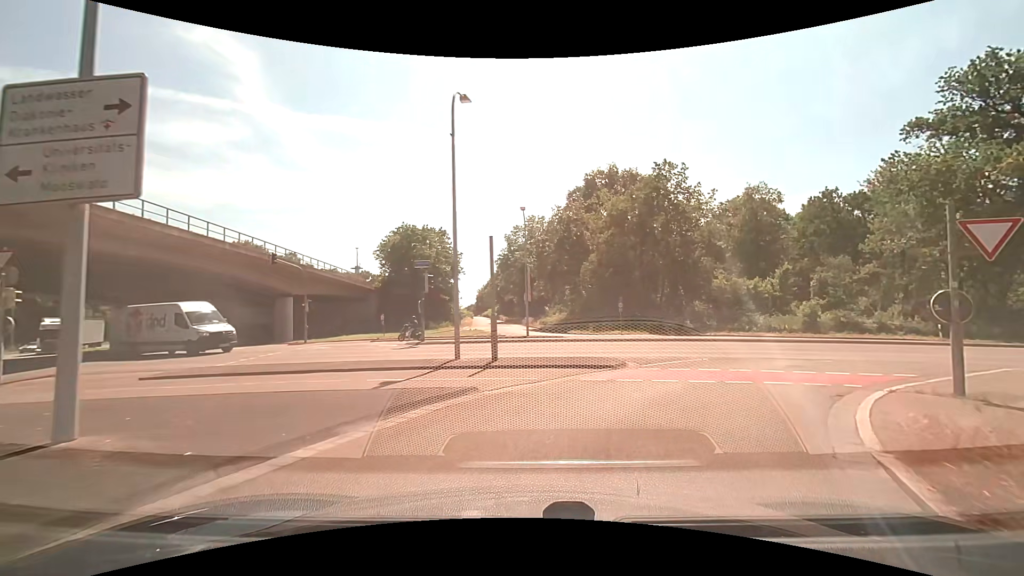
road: secondary_link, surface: asphalt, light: Day
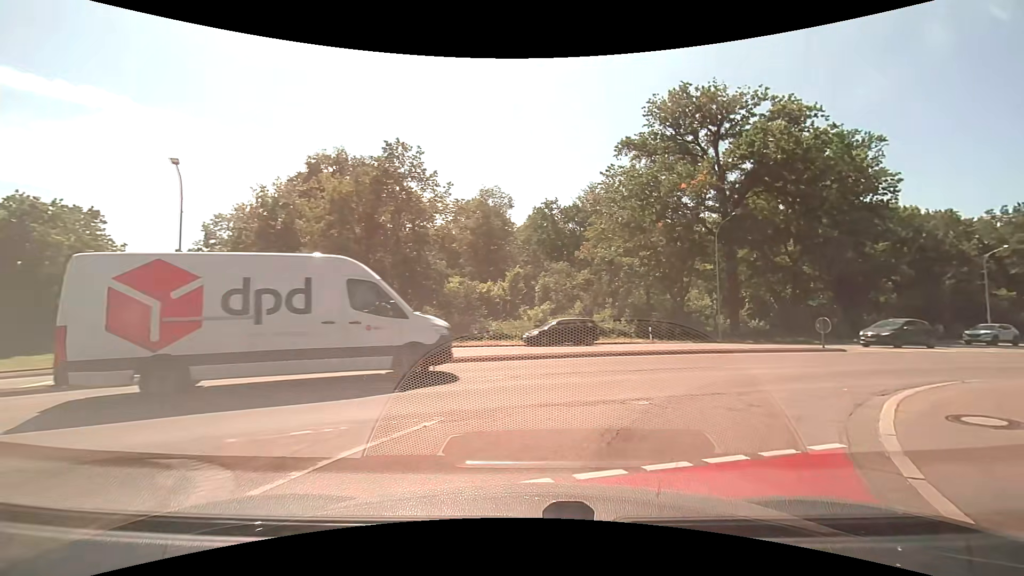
(+2.1, +8.8) m; +30°
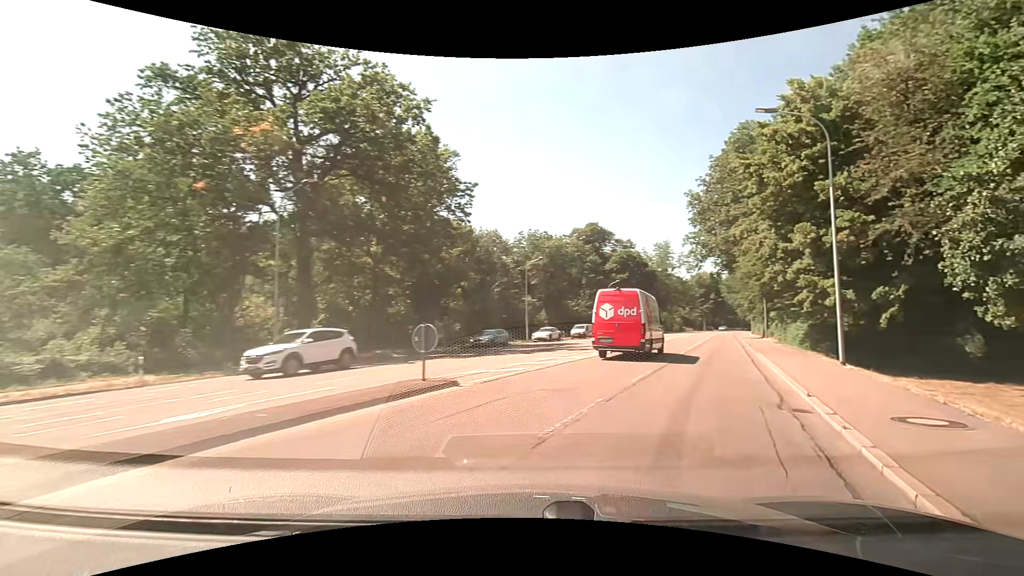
(+4.3, +11.9) m; +45°
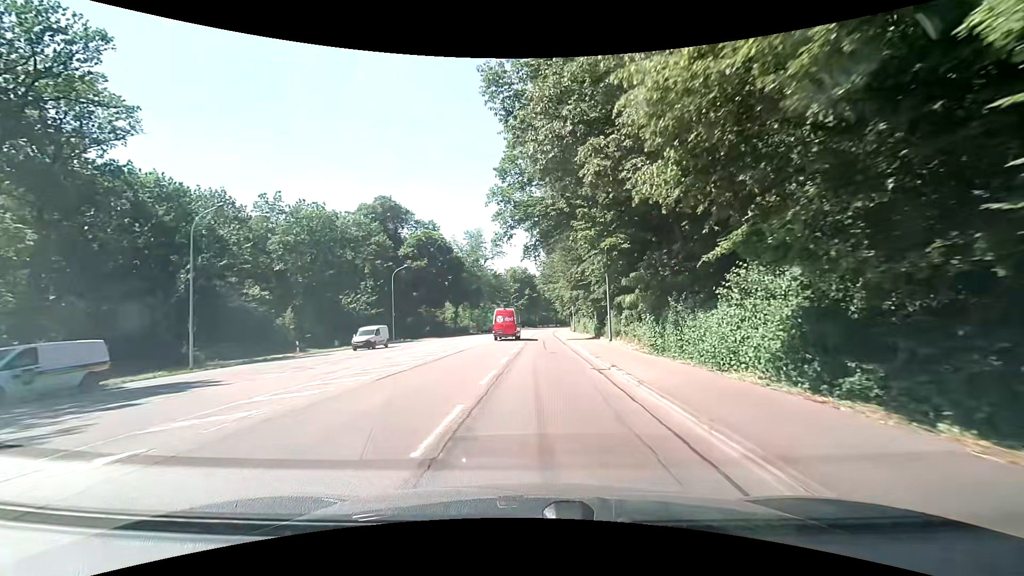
(+7.3, +24.0) m; +19°
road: secondary
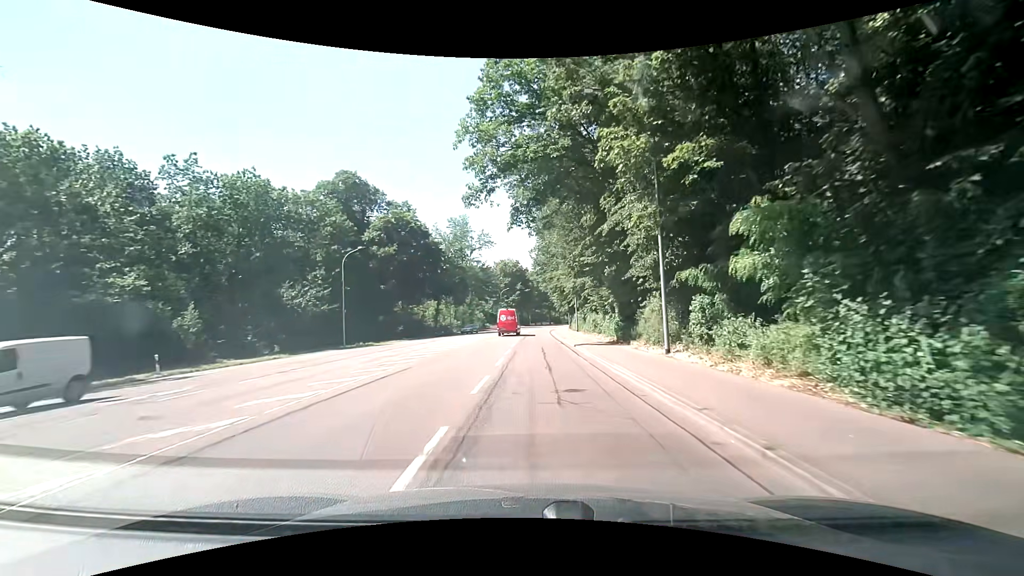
(0.0, +14.0) m; +2°
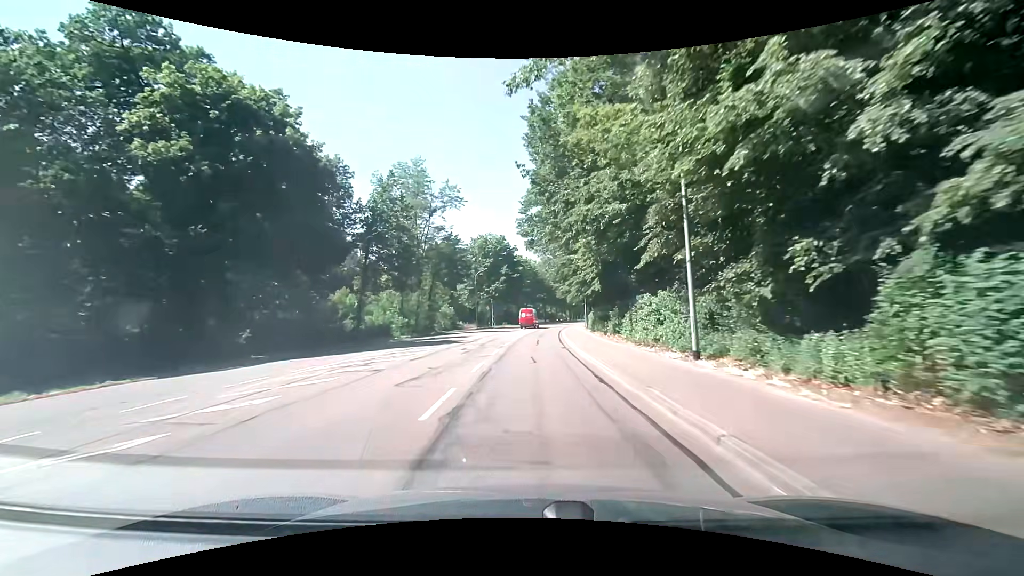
(-0.5, +39.0) m; 0°
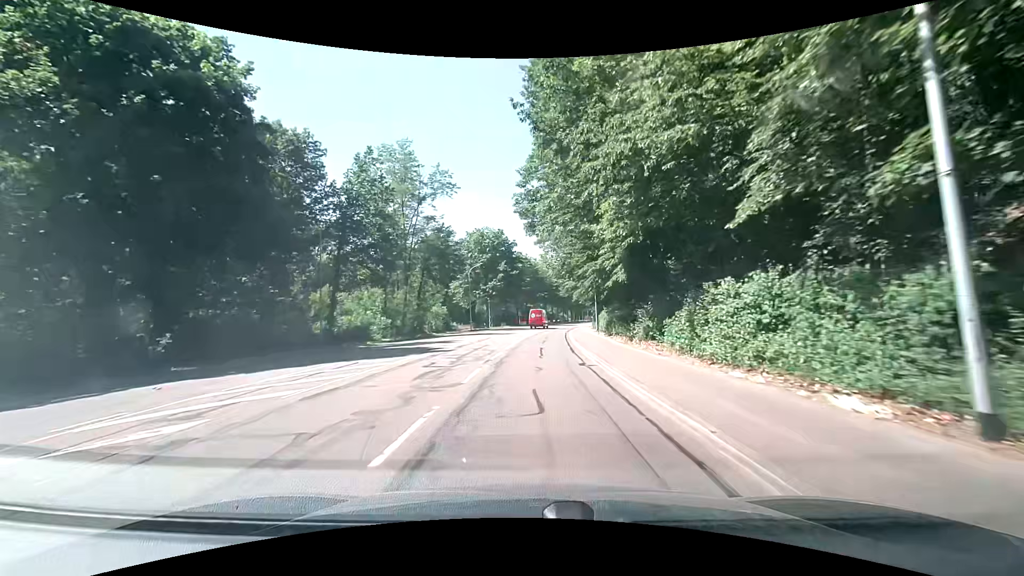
(0.0, +8.0) m; 0°
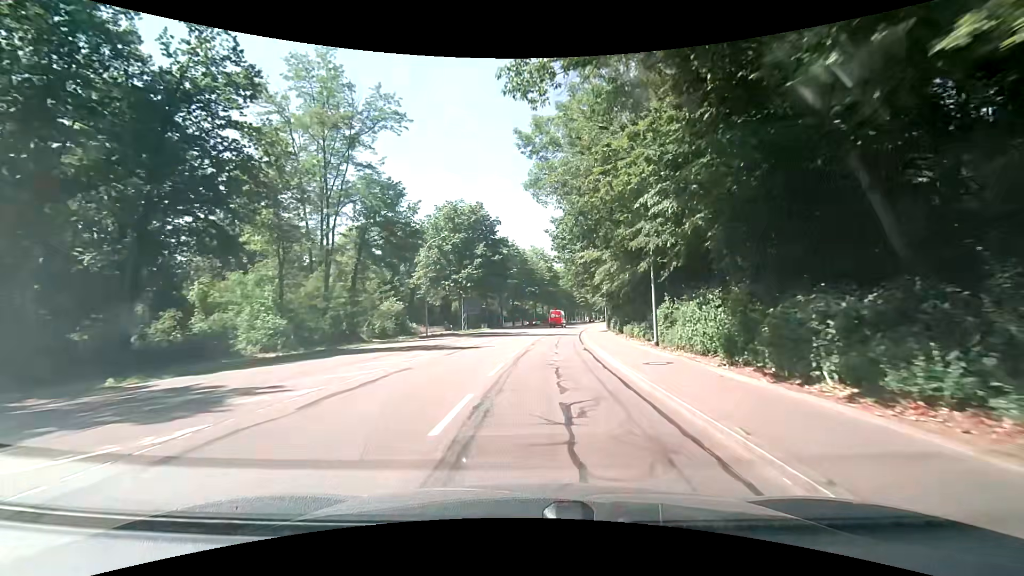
(0.0, +22.9) m; 0°
(0, +10) (+1, +20) (+1, +30) (+2, +40) (+4, +50) (+5, +60) (+7, +70) (+8, +79) (+10, +89) (+12, +99) m
